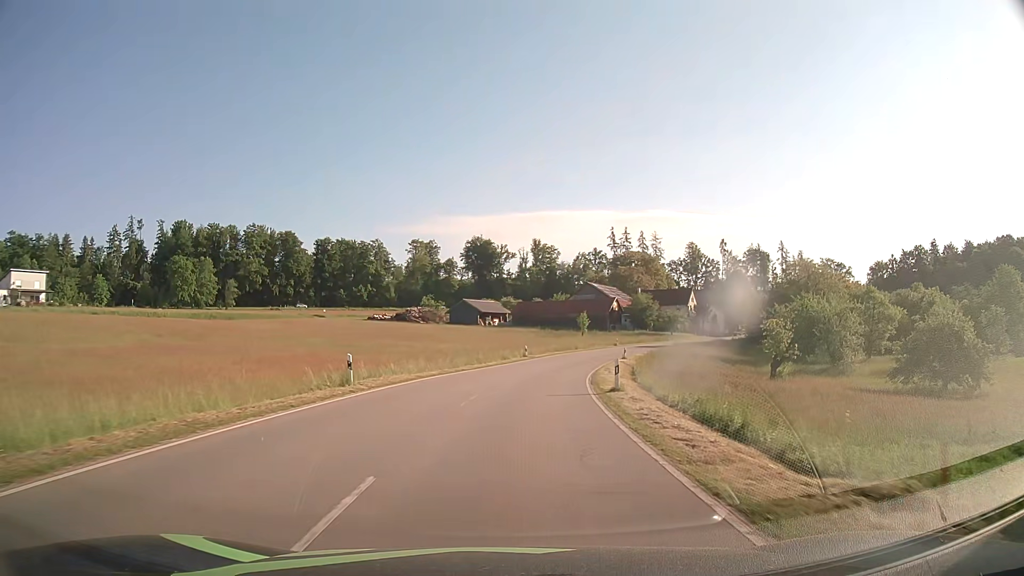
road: tertiary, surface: asphalt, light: Day
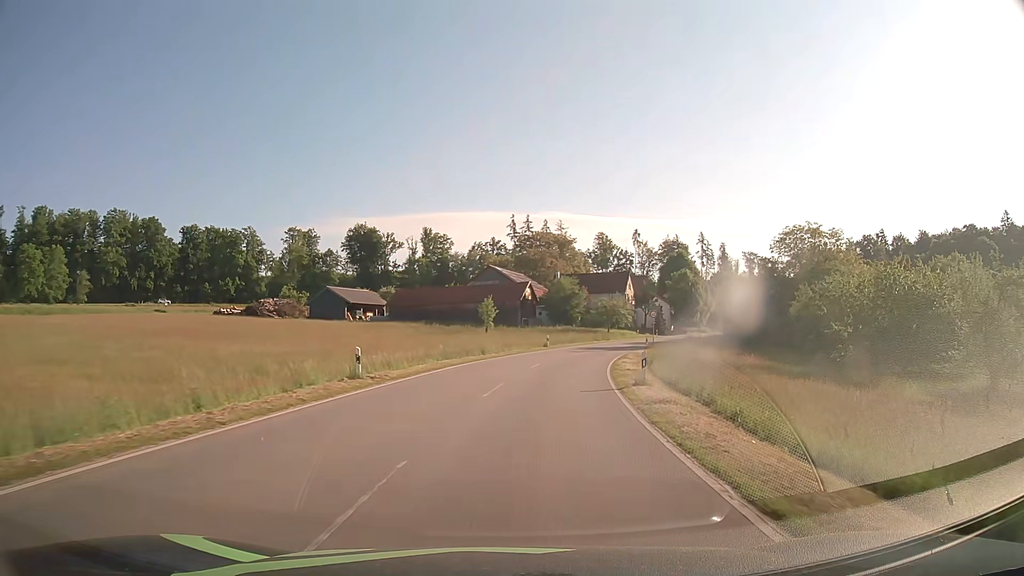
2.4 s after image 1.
(+2.4, +35.4) m; +9°
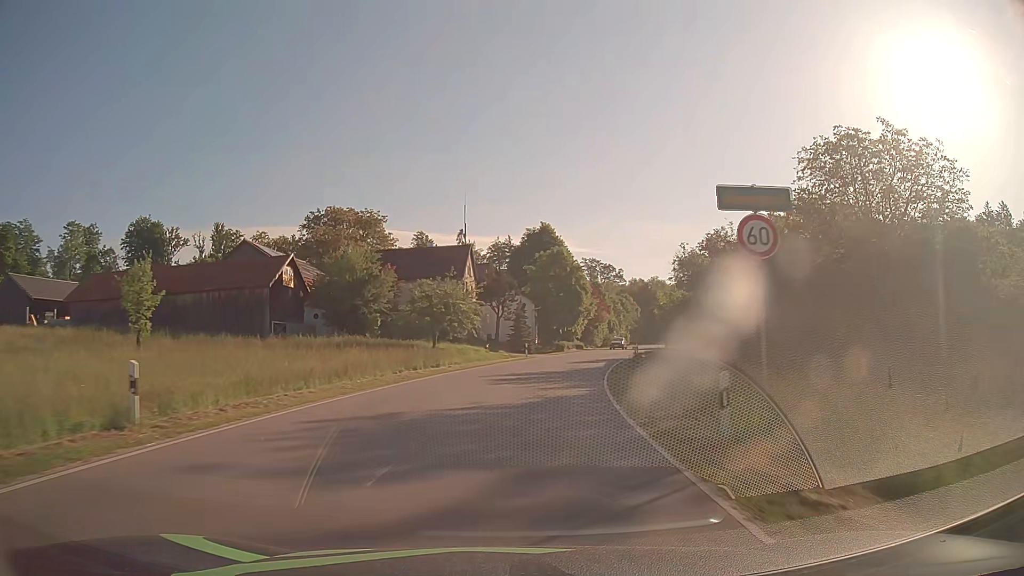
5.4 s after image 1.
(+5.8, +44.6) m; +16°
(0, +10) (+1, +20) (+3, +30) (+5, +40) (+7, +49) (+9, +59) (+12, +69) (+15, +78) (+18, +88) (+21, +97) m
